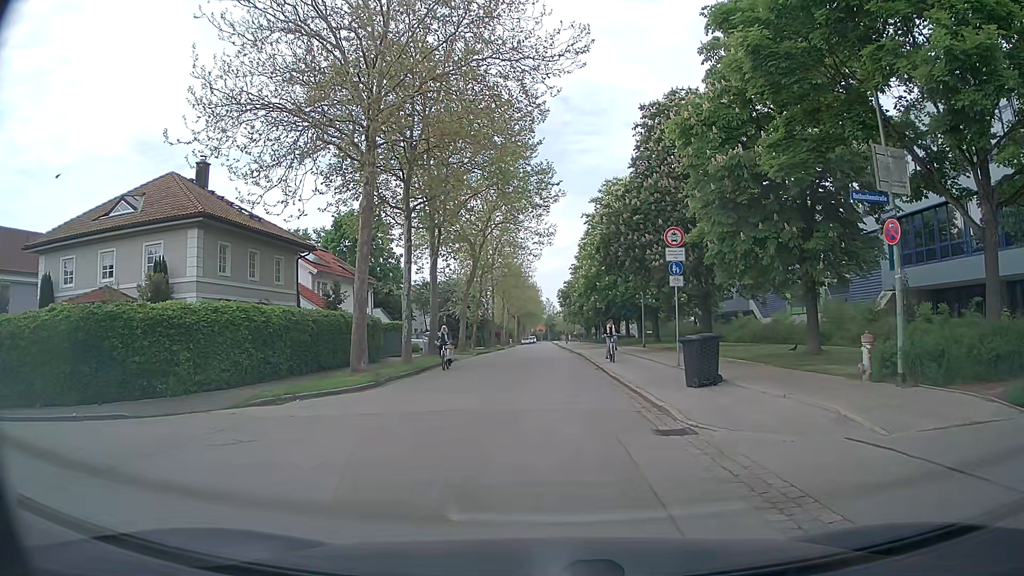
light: Day
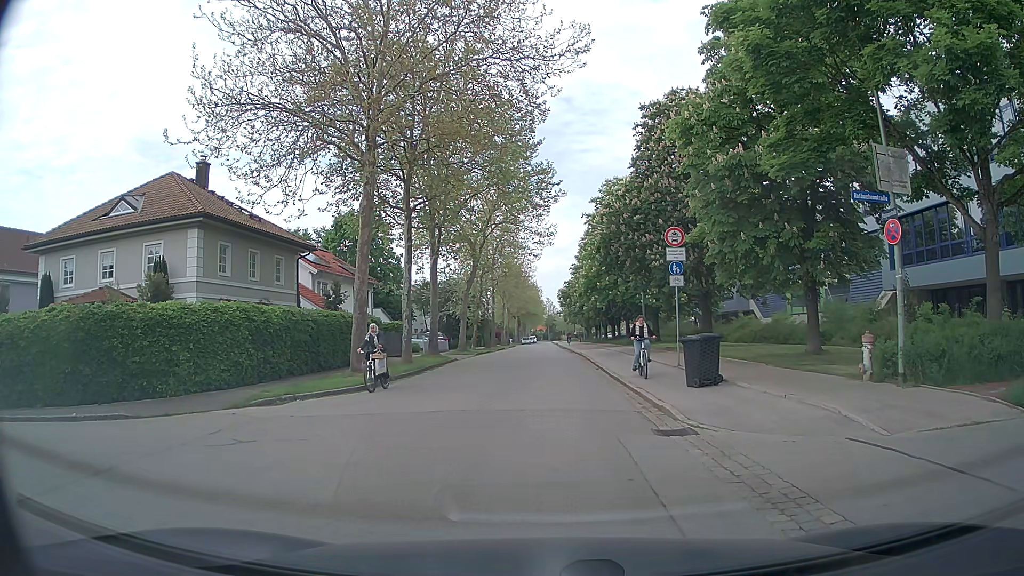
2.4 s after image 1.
(0.0, +0.1) m; 0°
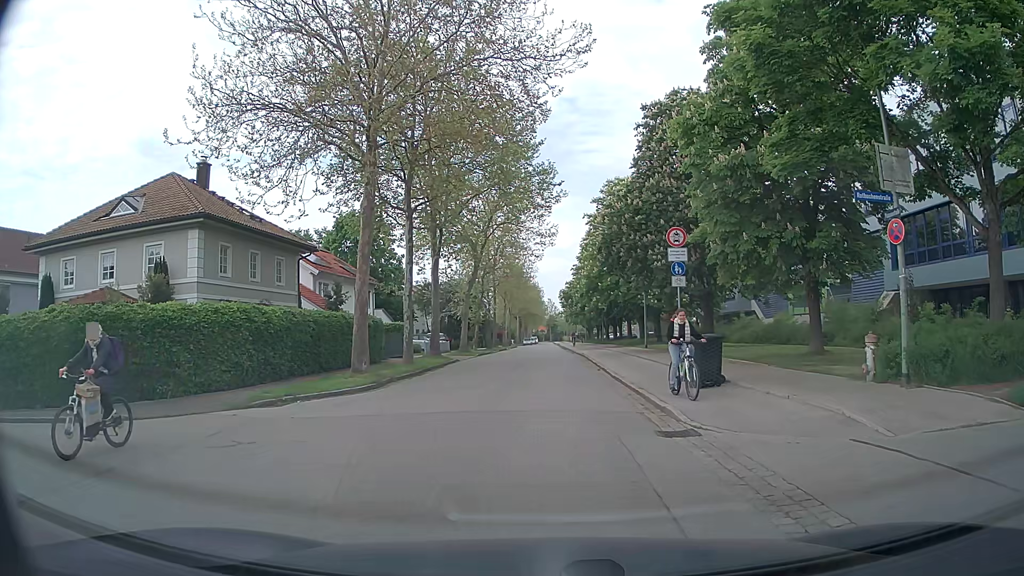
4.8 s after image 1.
(0.0, 0.0) m; 0°
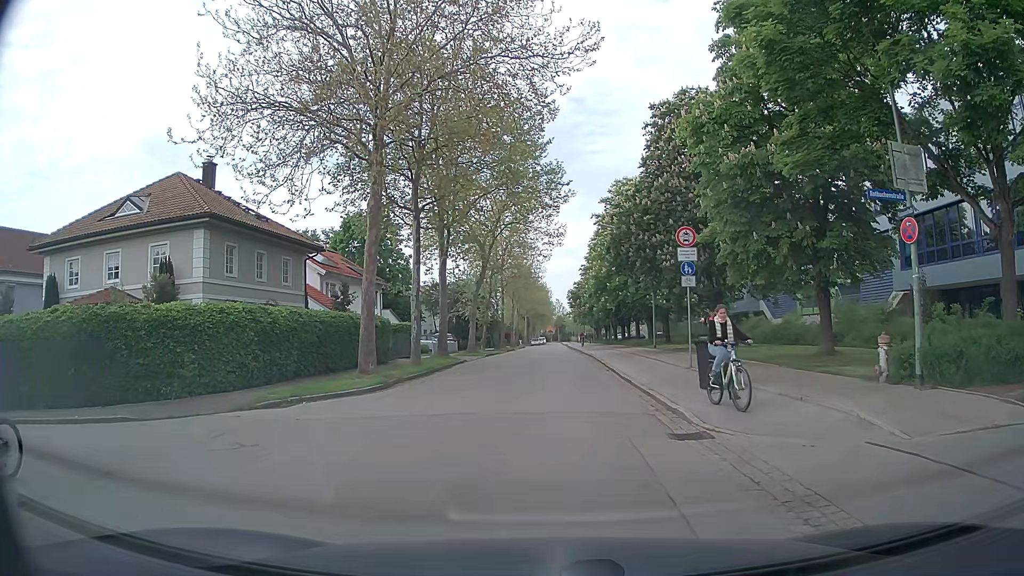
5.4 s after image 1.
(0.0, +0.2) m; 0°
